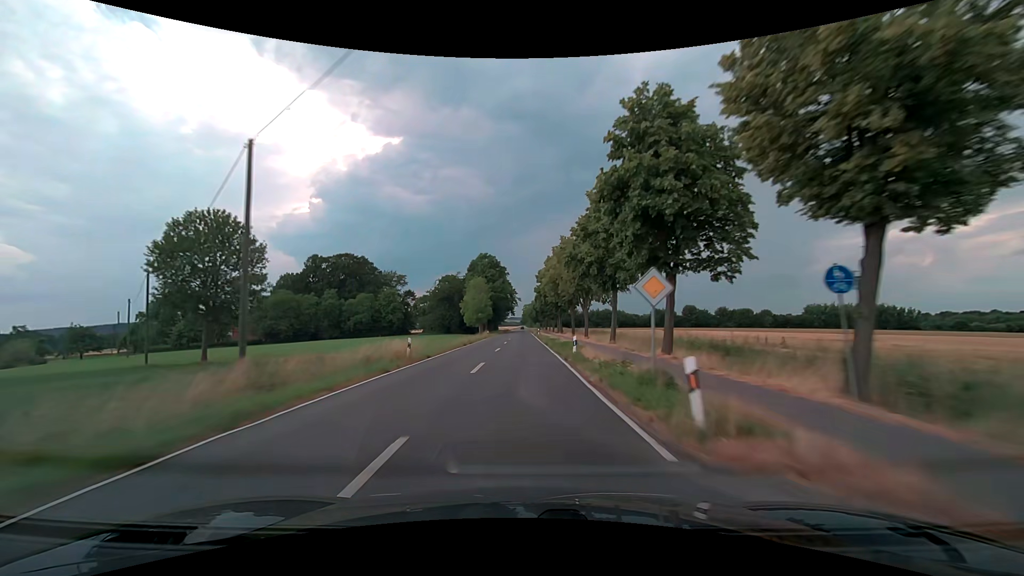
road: secondary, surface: asphalt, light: Day
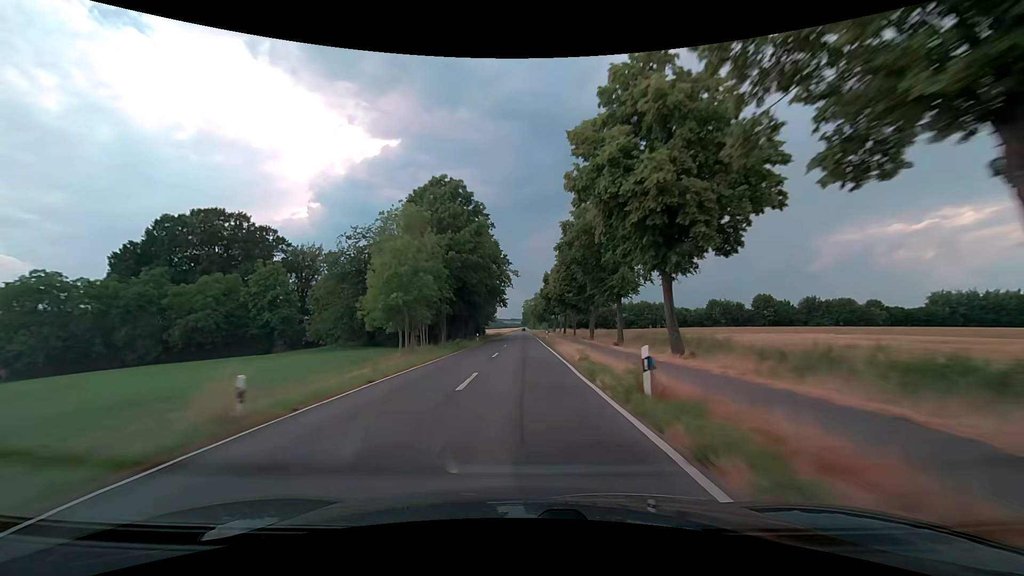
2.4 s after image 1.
(0.0, +63.3) m; 0°
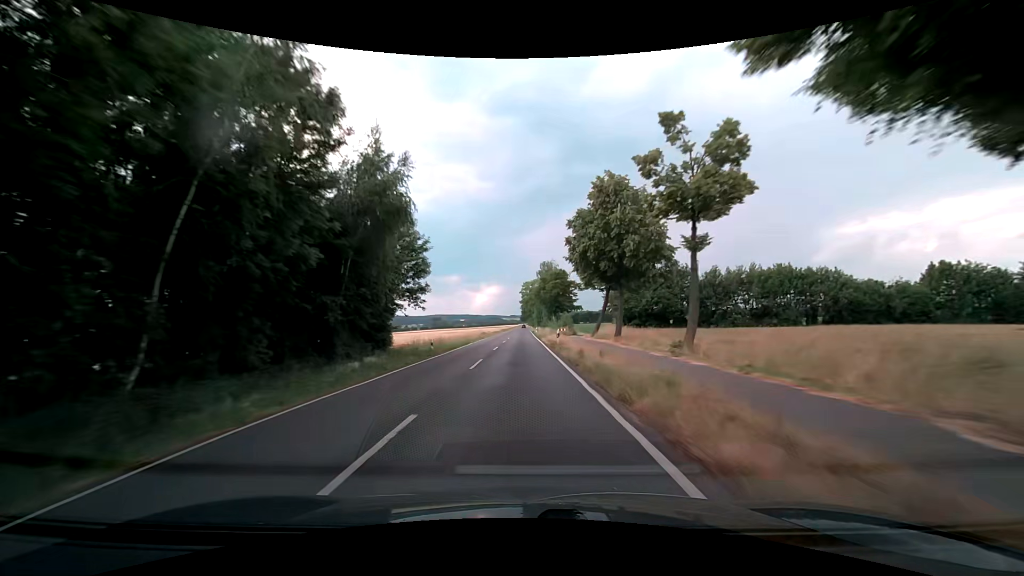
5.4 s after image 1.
(+0.6, +79.1) m; 0°
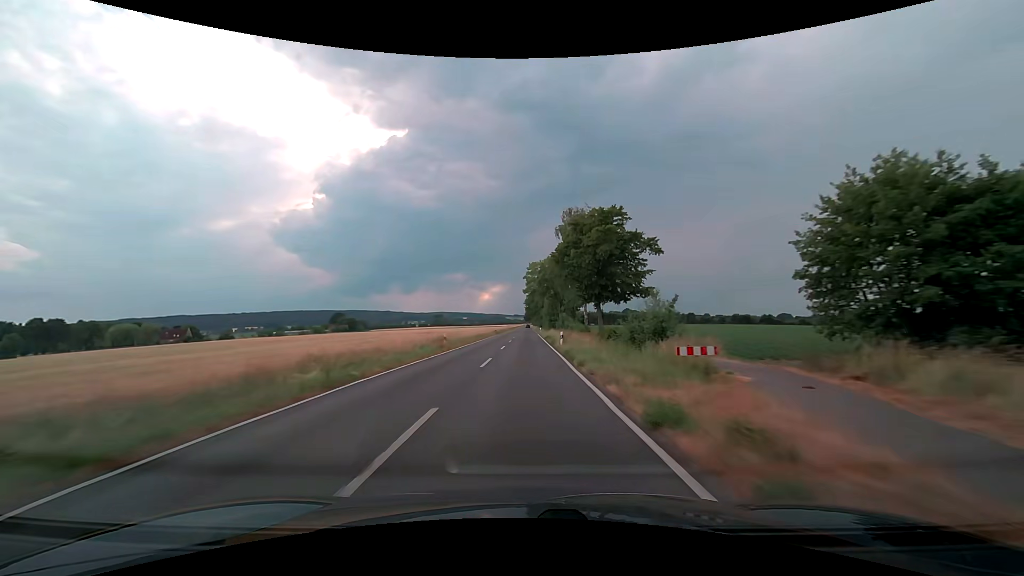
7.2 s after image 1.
(-0.4, +47.5) m; -1°
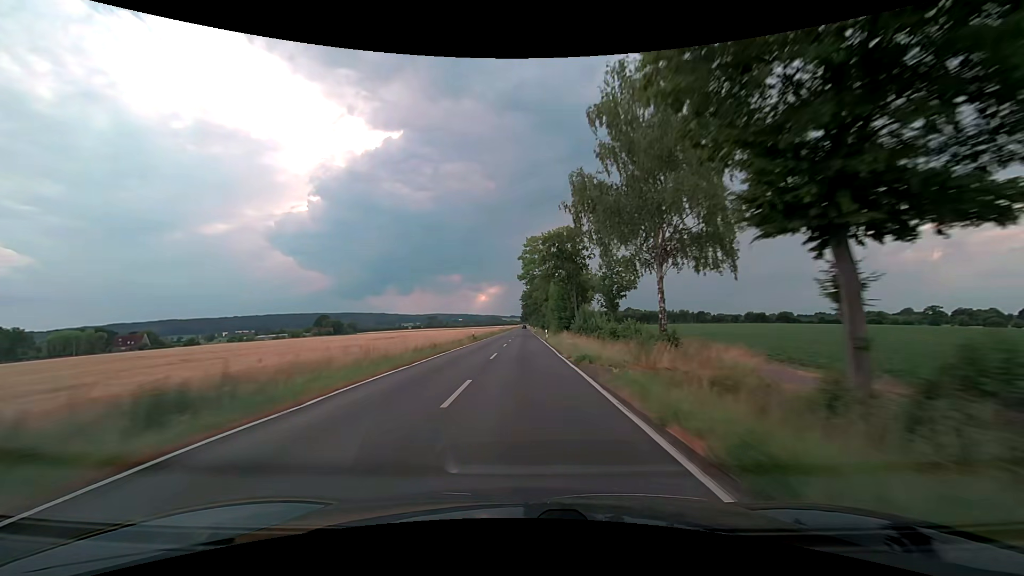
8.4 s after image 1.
(+0.1, +31.7) m; 0°
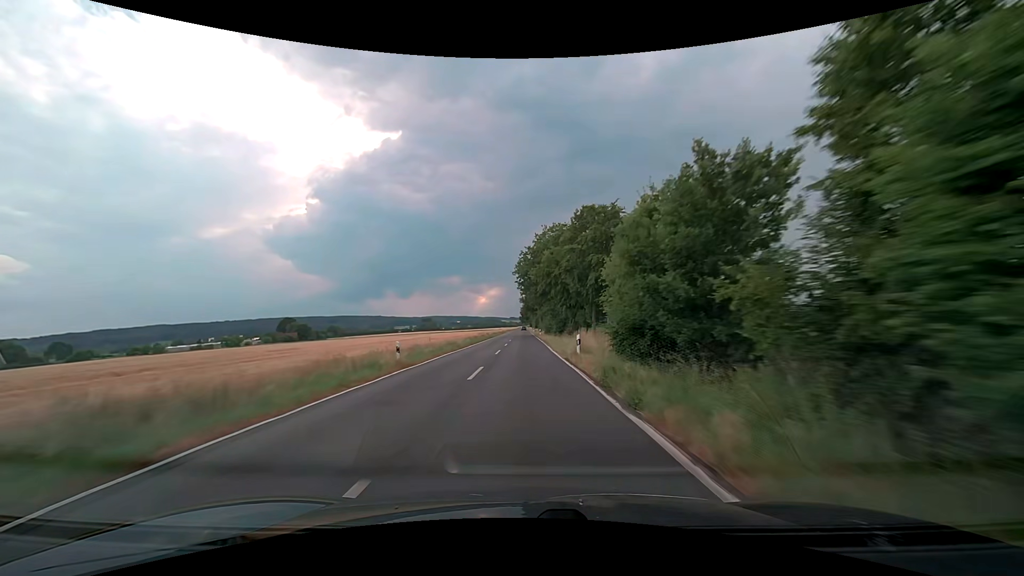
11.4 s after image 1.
(+0.2, +79.3) m; 0°
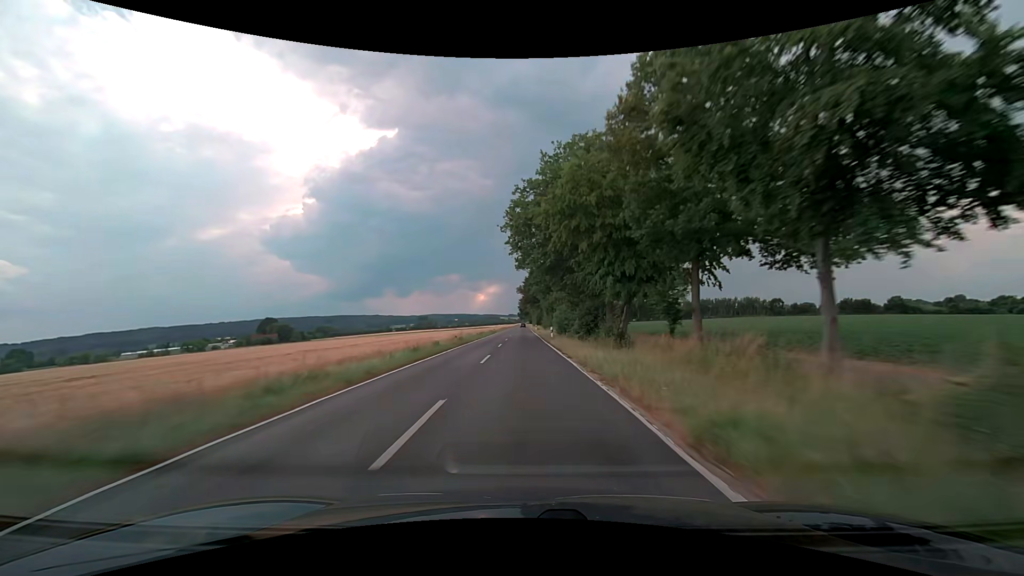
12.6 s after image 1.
(+0.1, +31.7) m; +1°
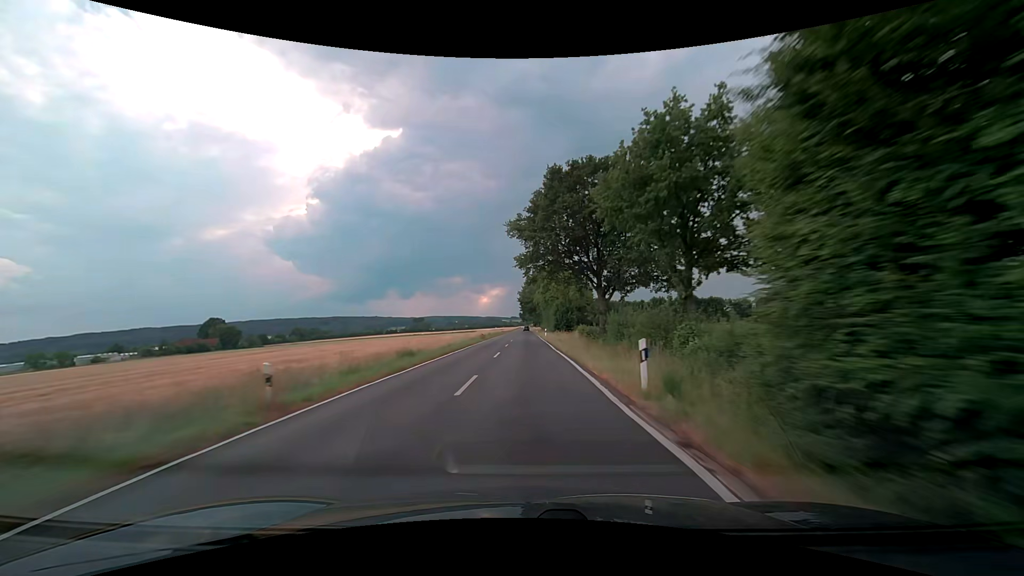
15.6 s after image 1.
(-0.8, +79.2) m; -1°
(0, +10) (0, +20) (0, +30) (0, +40) (0, +50) (0, +60) (0, +70) (0, +80) (0, +90) (0, +100) m
